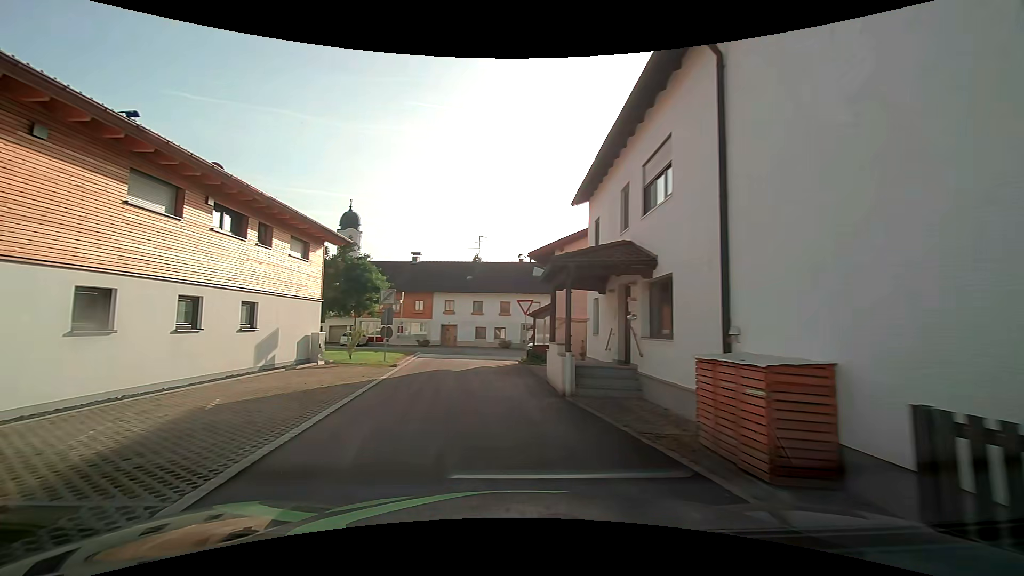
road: residential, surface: asphalt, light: Day
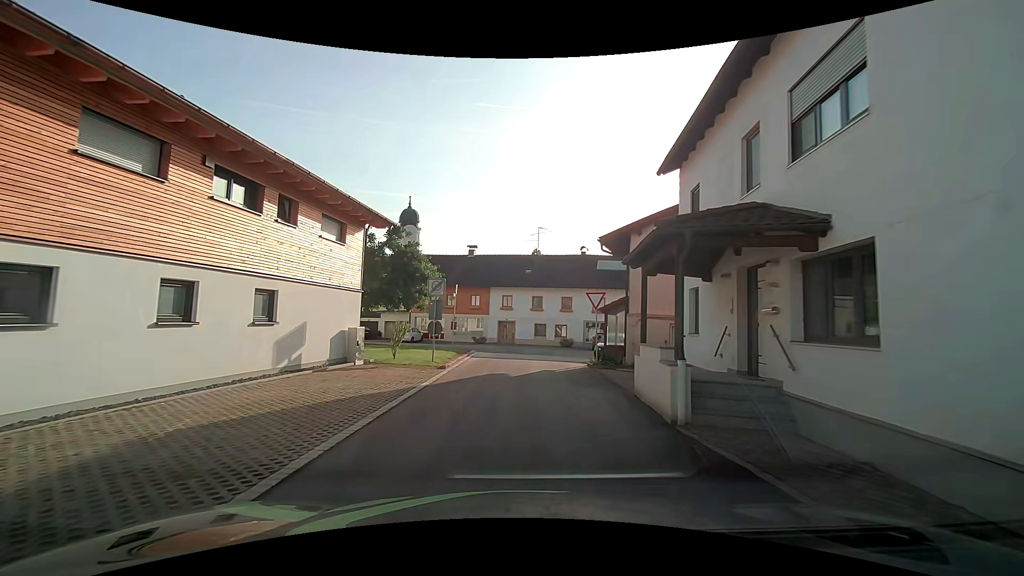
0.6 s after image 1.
(-0.3, +3.4) m; -8°
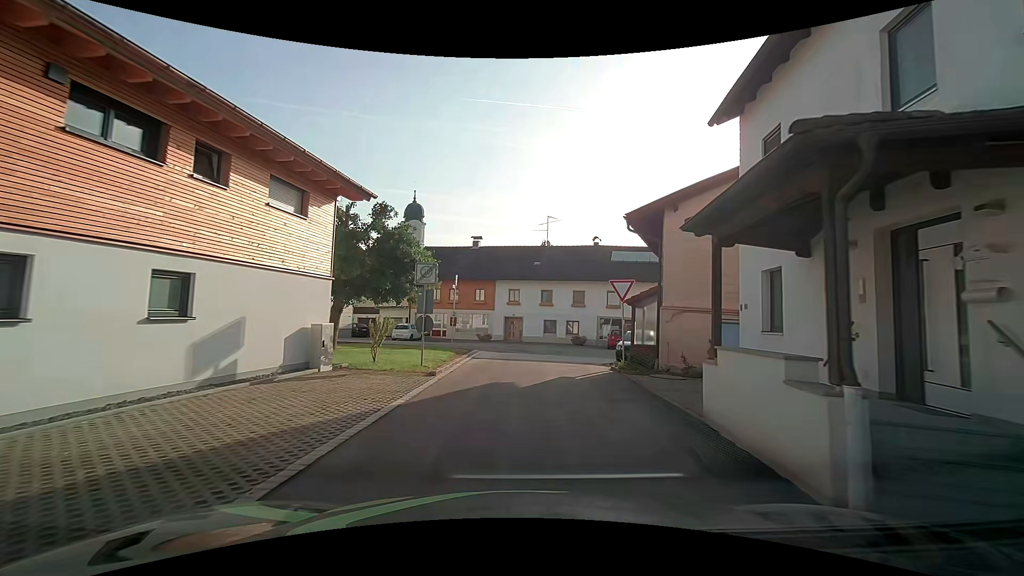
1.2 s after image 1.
(0.0, +3.6) m; -1°
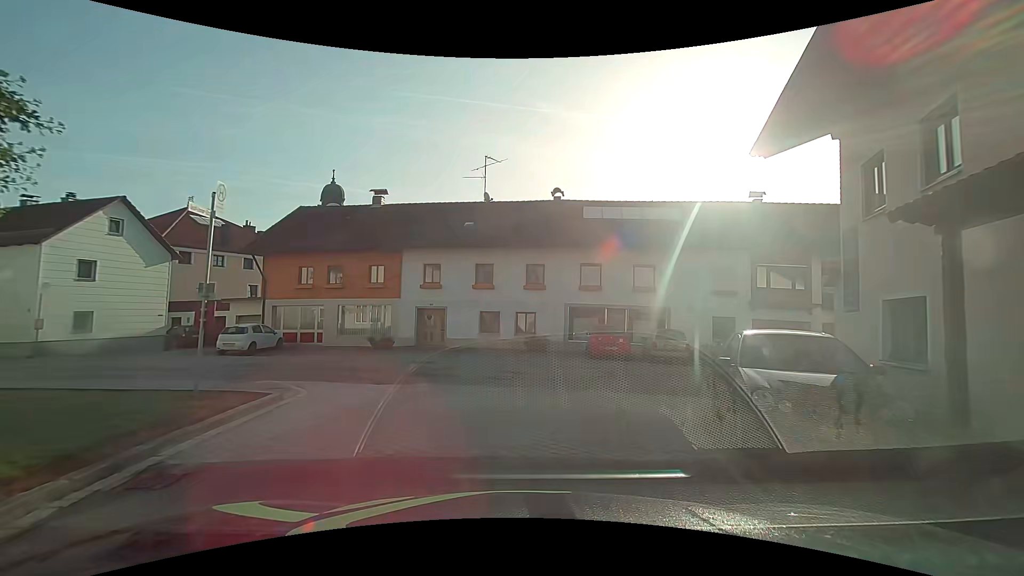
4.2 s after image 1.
(+1.1, +16.2) m; +6°
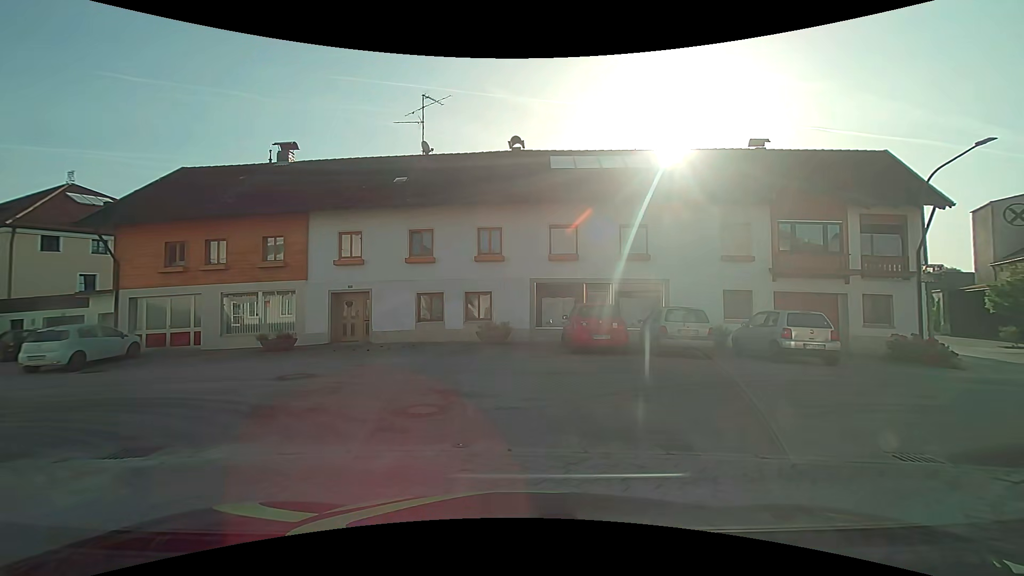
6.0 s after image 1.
(+0.4, +6.5) m; +7°
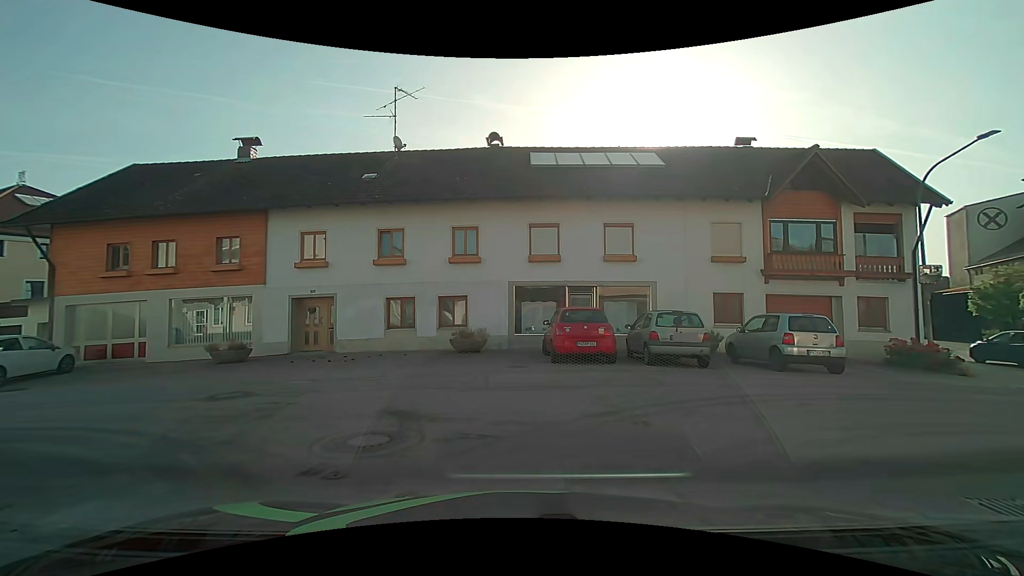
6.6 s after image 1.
(0.0, +1.3) m; +1°
